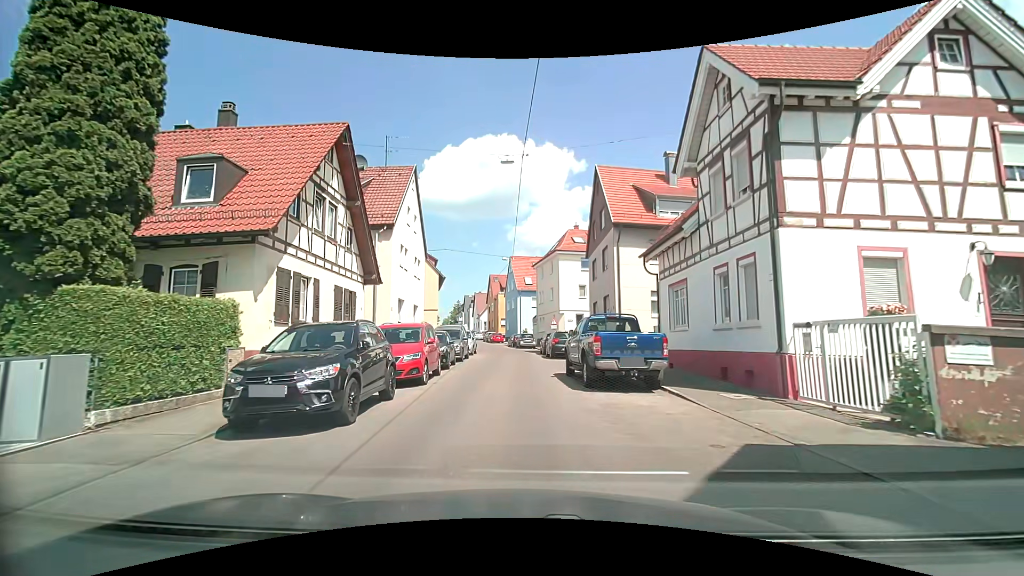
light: Day
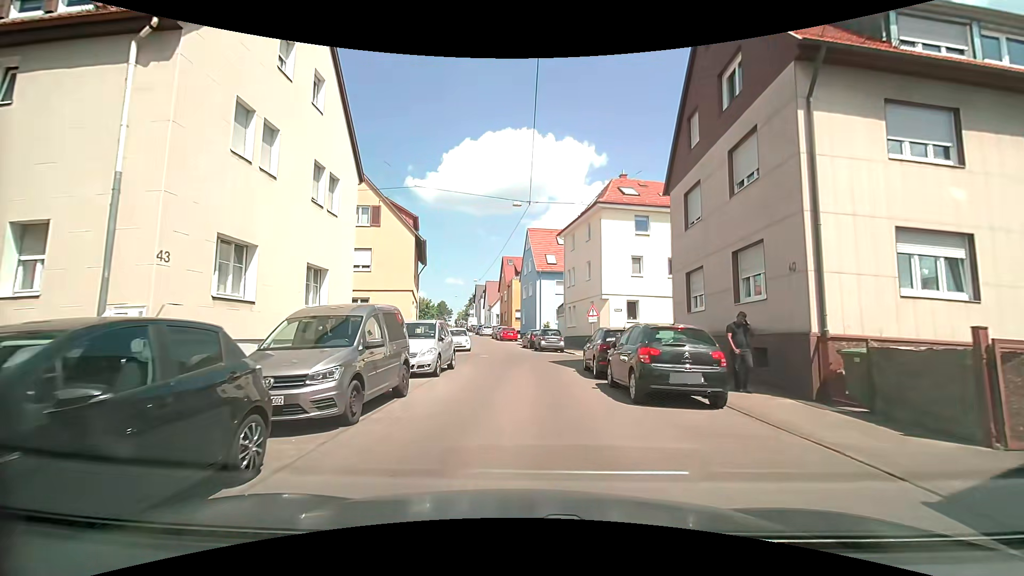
(0.0, +17.1) m; 0°
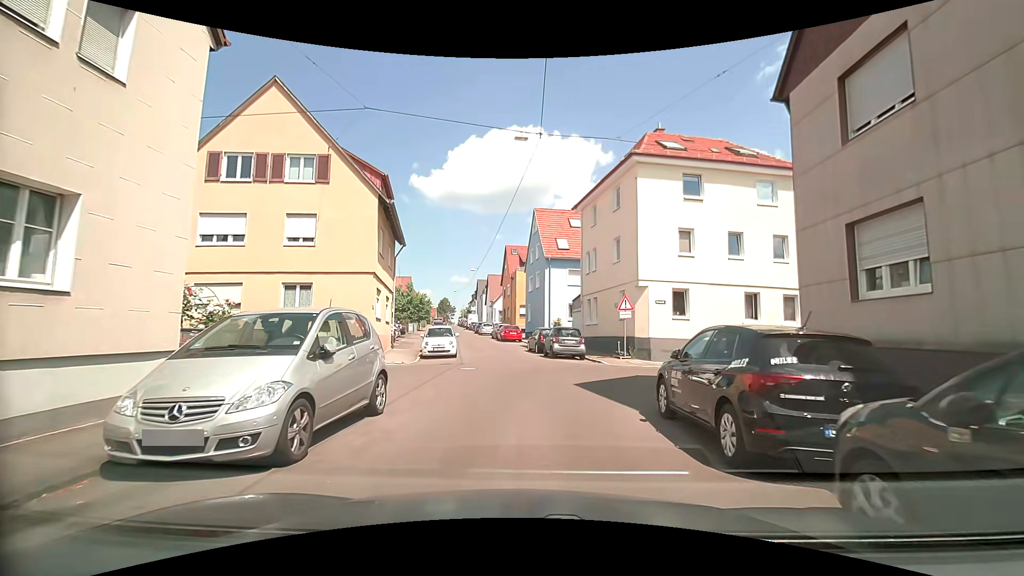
(-0.2, +8.7) m; -1°
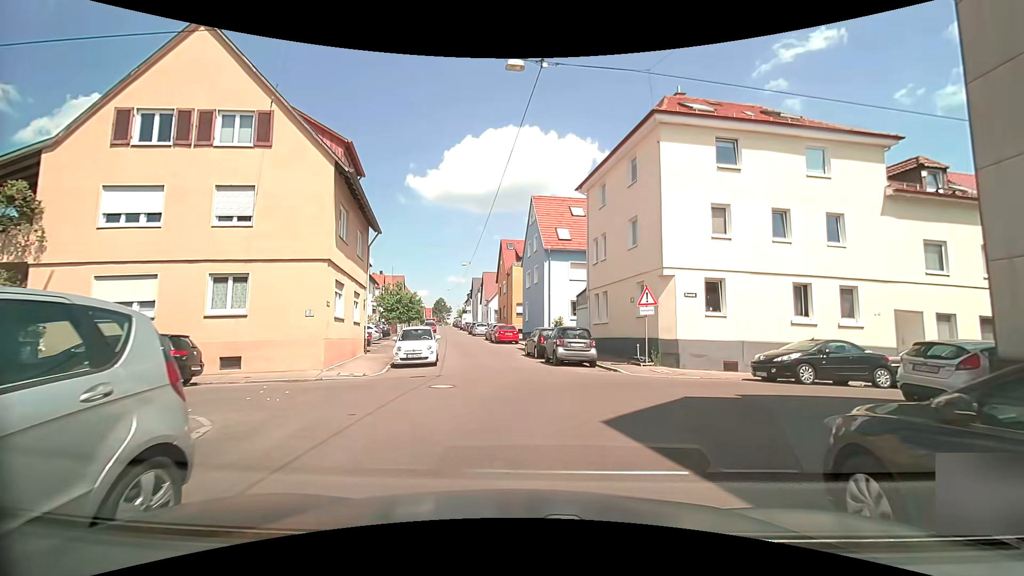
(0.0, +4.5) m; +1°
